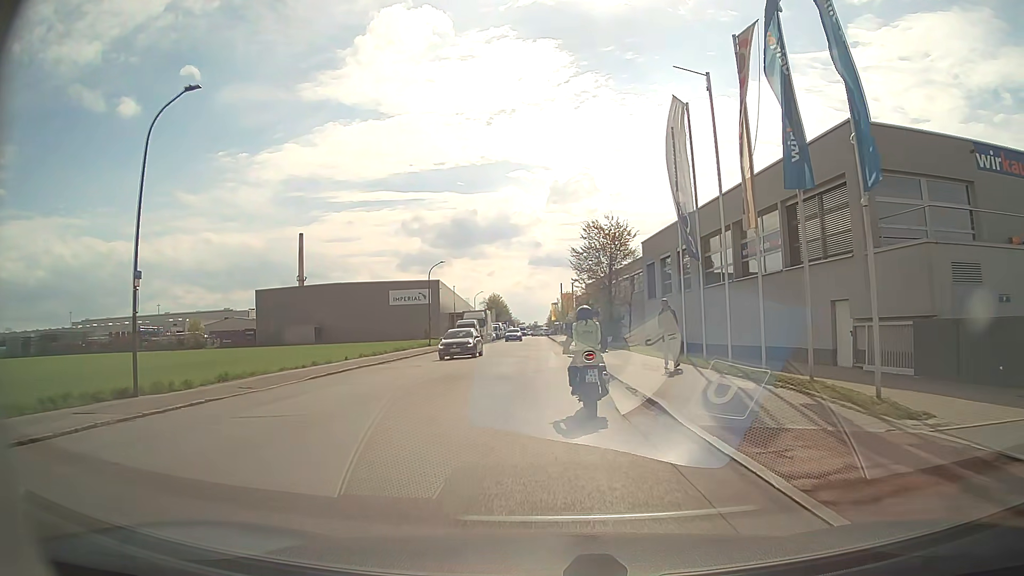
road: residential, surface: asphalt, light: Day
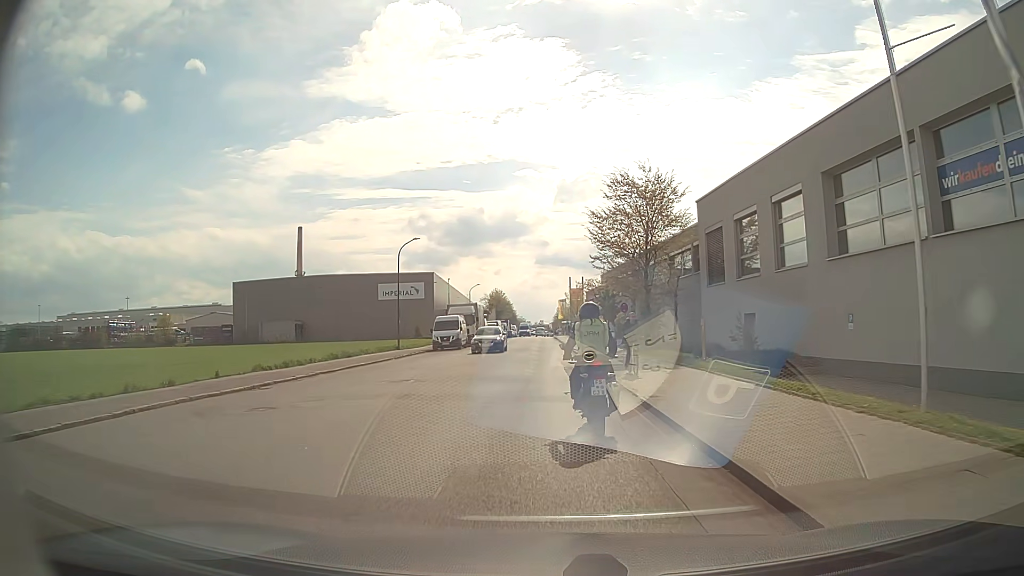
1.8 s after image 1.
(0.0, +15.2) m; 0°
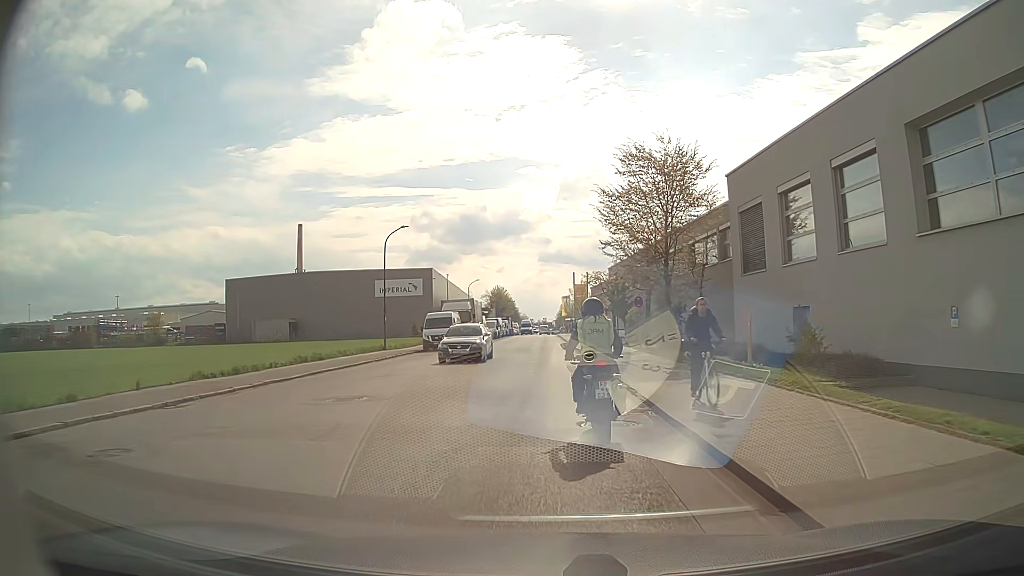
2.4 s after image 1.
(0.0, +4.8) m; -1°
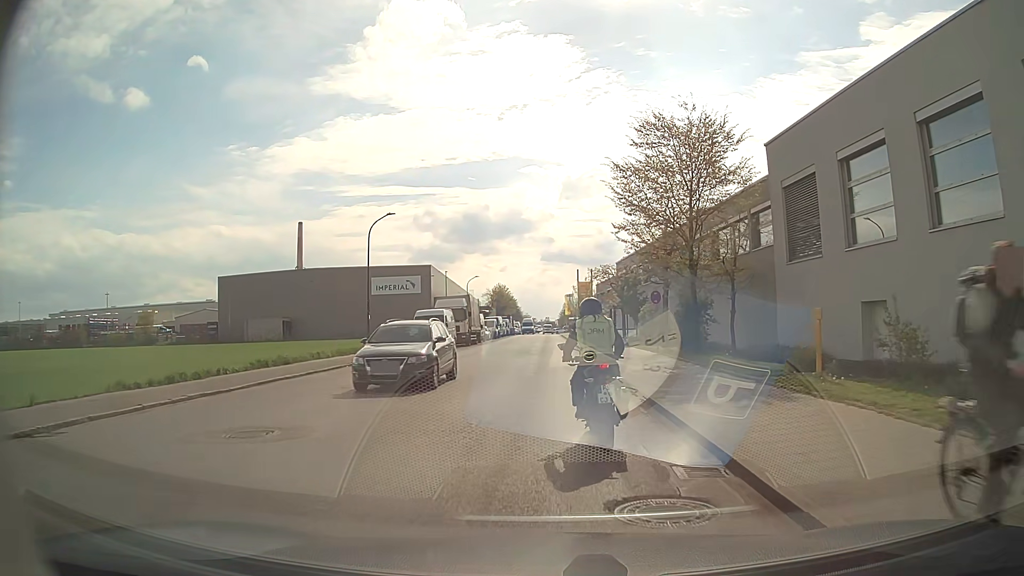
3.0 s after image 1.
(0.0, +4.4) m; 0°
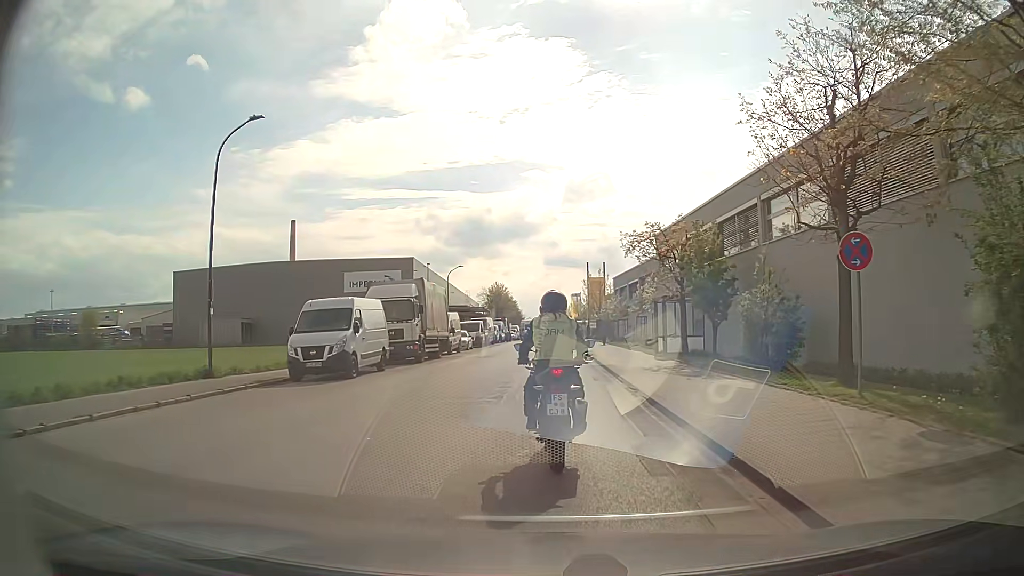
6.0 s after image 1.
(-0.1, +18.7) m; 0°
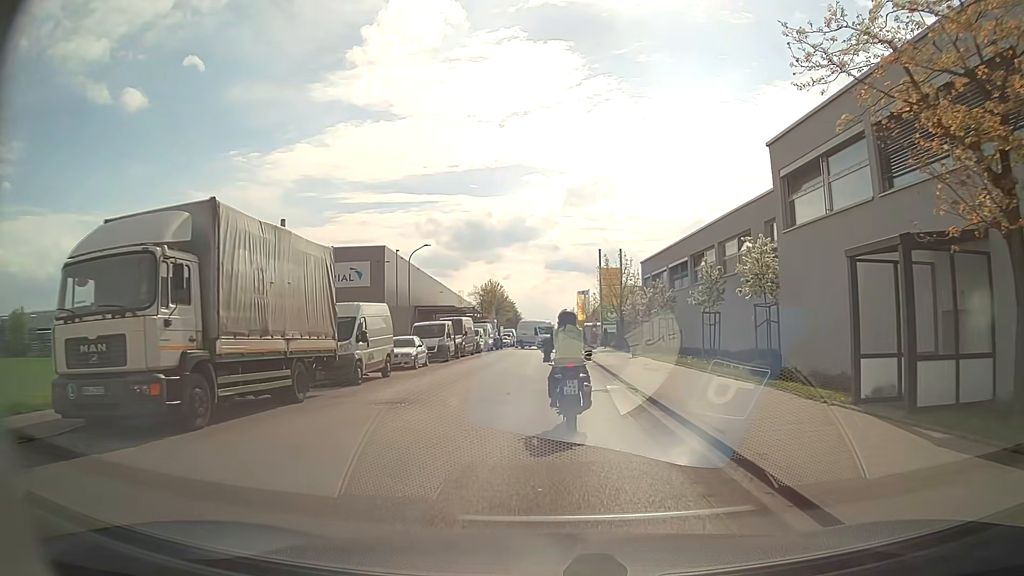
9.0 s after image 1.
(+0.1, +19.5) m; 0°
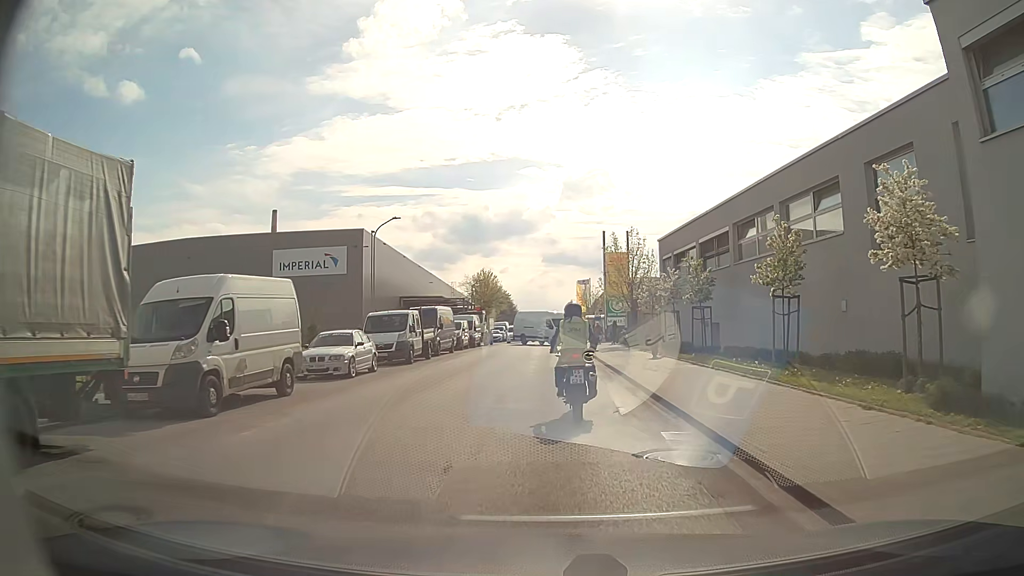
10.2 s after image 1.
(0.0, +8.9) m; 0°
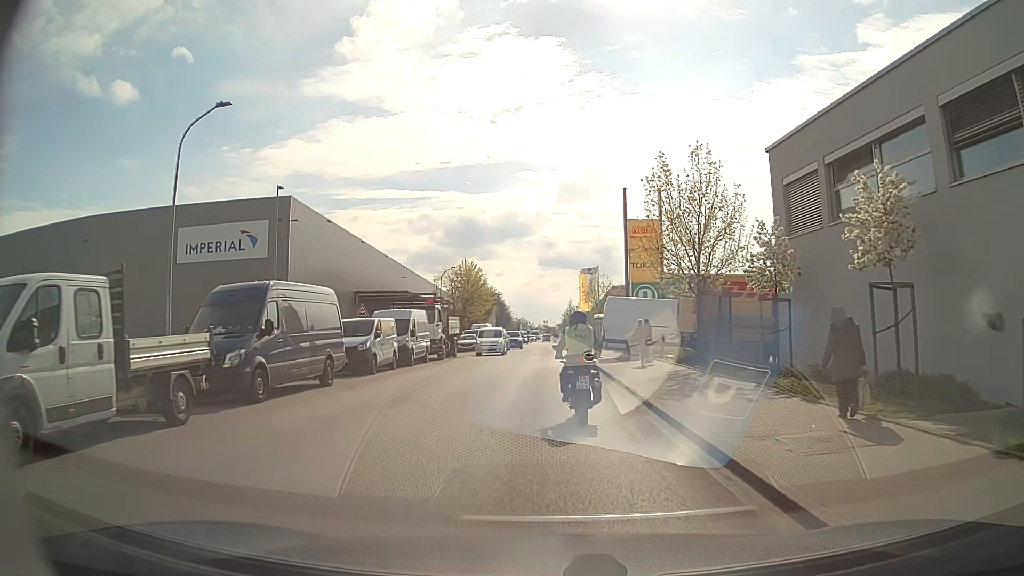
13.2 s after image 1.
(+0.1, +21.2) m; 0°
(0, +10) (0, +20) (0, +30) (0, +40) (0, +50) (0, +60) (0, +70) (0, +80) (0, +90) (0, +100) m
